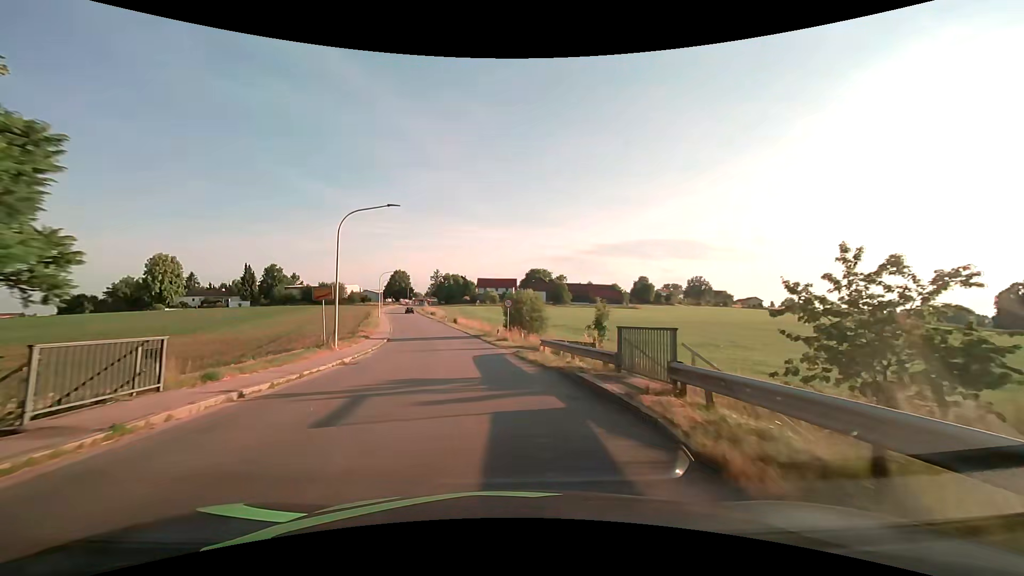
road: tertiary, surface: asphalt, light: Day
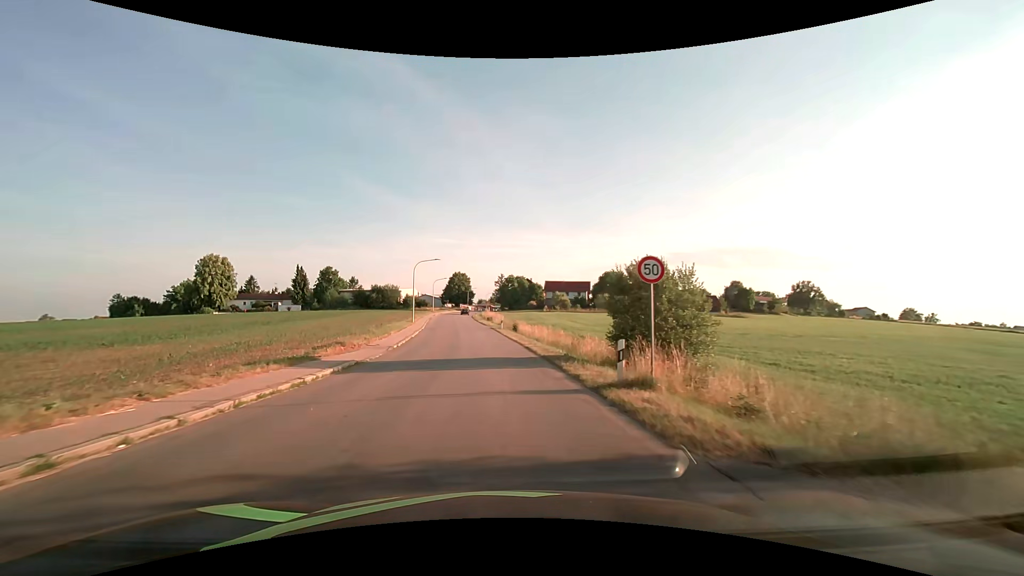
(-1.3, +21.8) m; -7°
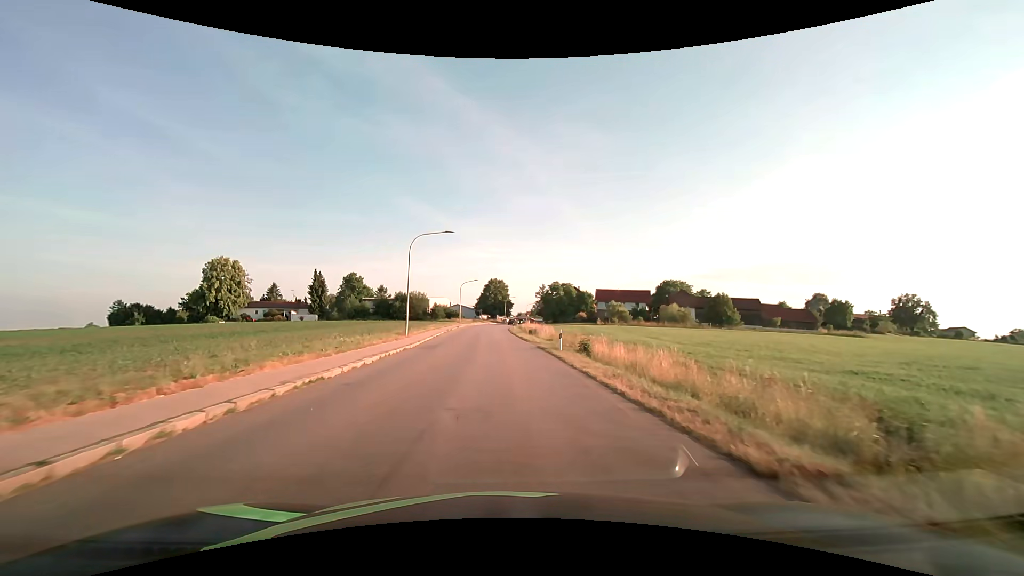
(-1.2, +22.7) m; -5°
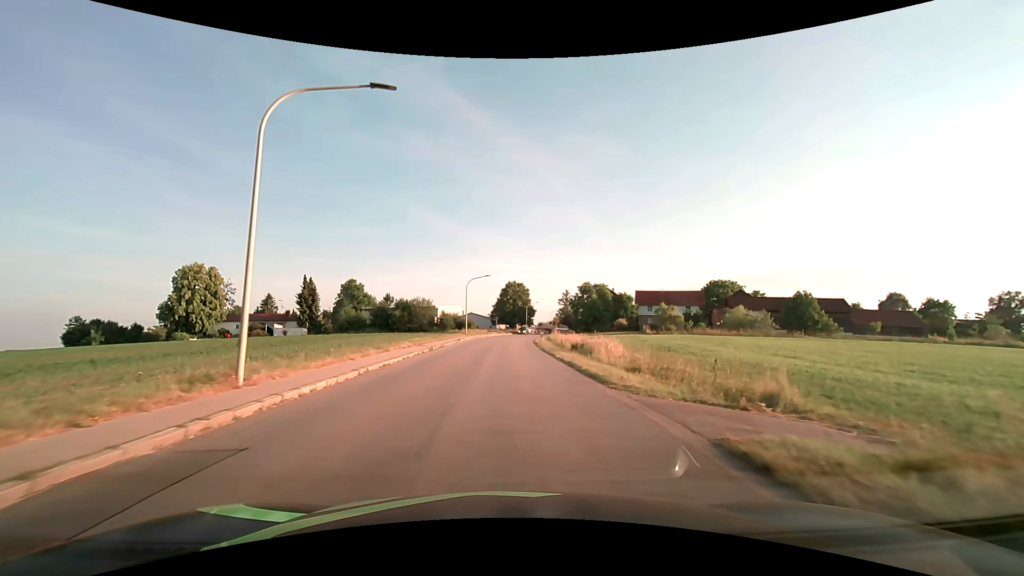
(-0.4, +22.1) m; -2°
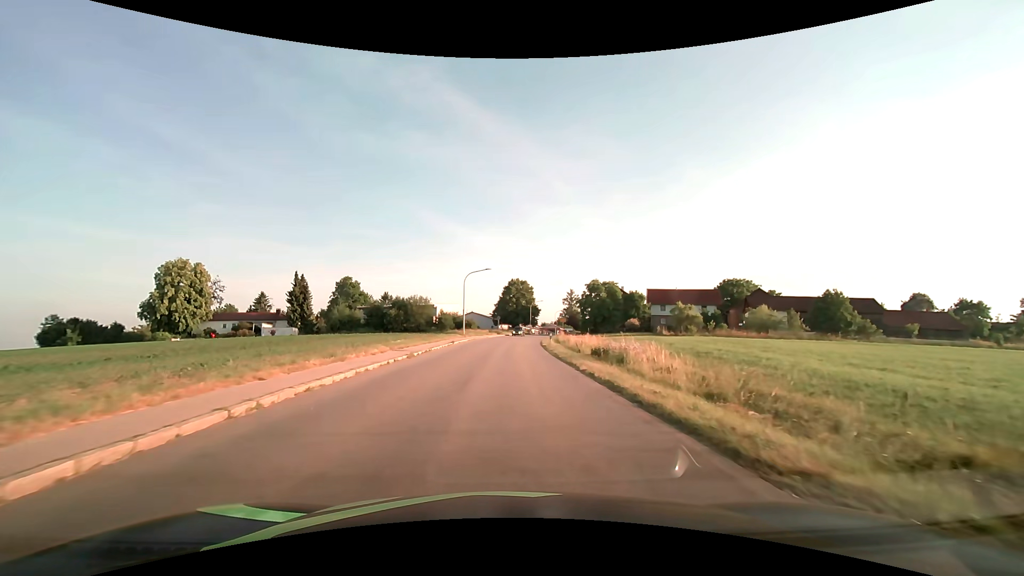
(0.0, +7.0) m; 0°
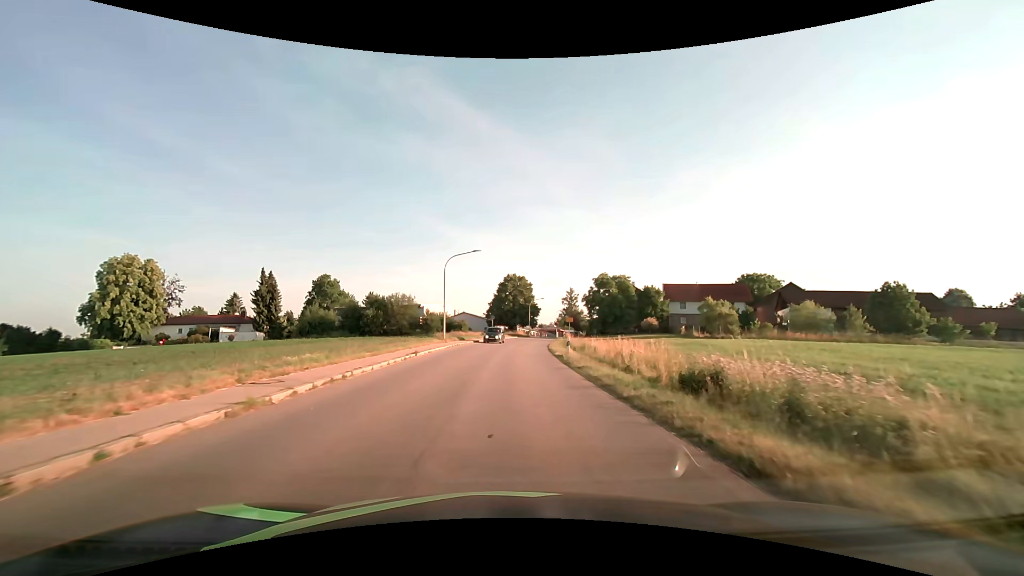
(0.0, +13.6) m; 0°
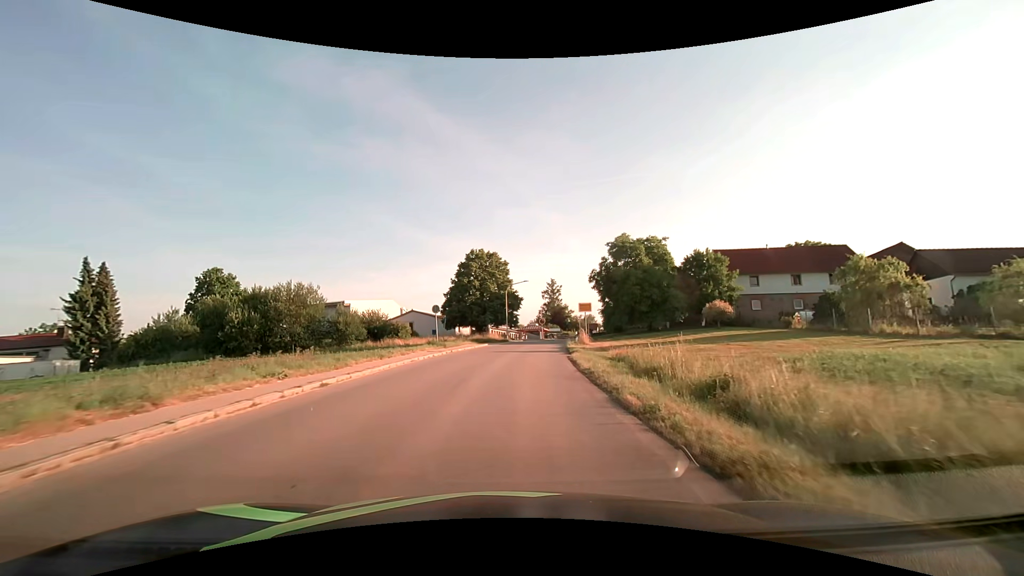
(+1.0, +34.5) m; +3°
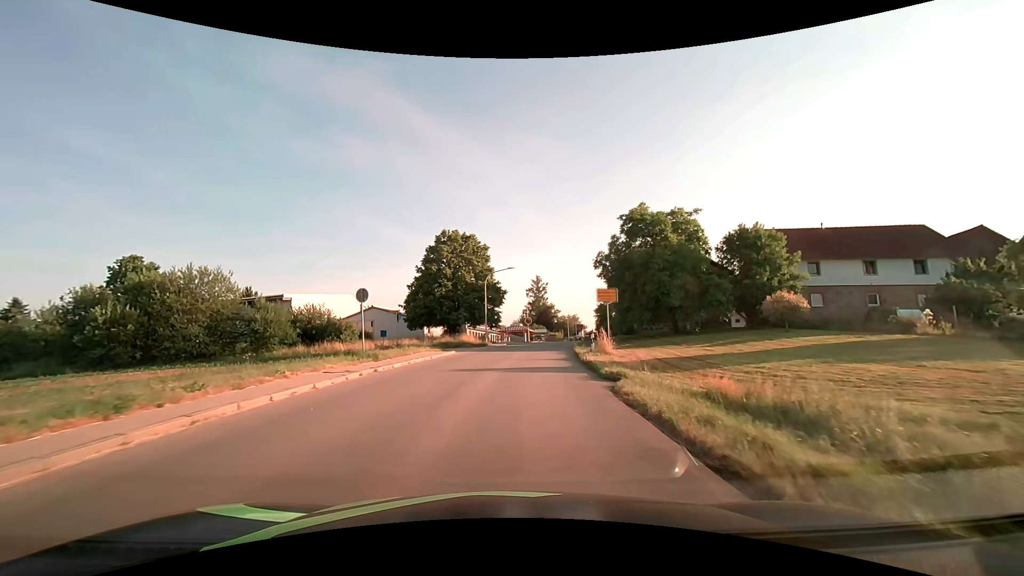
(+0.2, +13.9) m; +2°
(0, +10) (+1, +20) (+2, +30) (+3, +40) (+5, +50) (+7, +60) (+9, +69) (+11, +79) (+13, +89) (+15, +99) m
